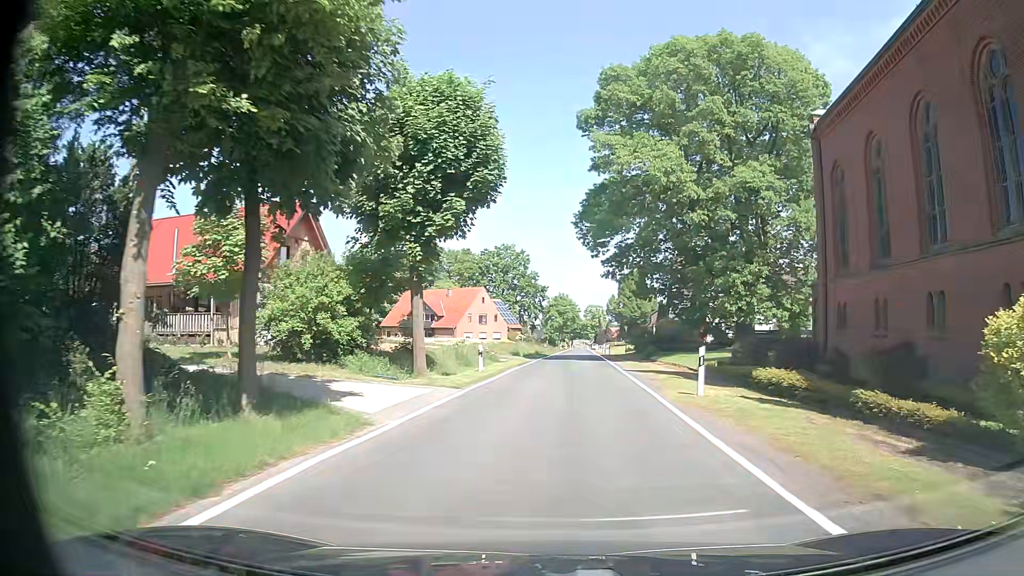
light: Day
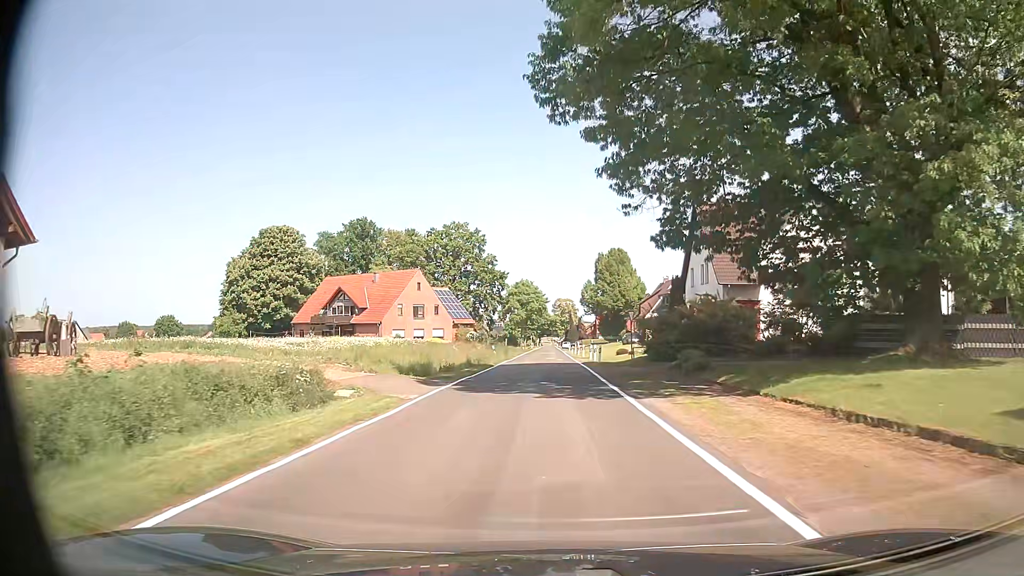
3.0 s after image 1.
(+0.9, +29.1) m; +1°
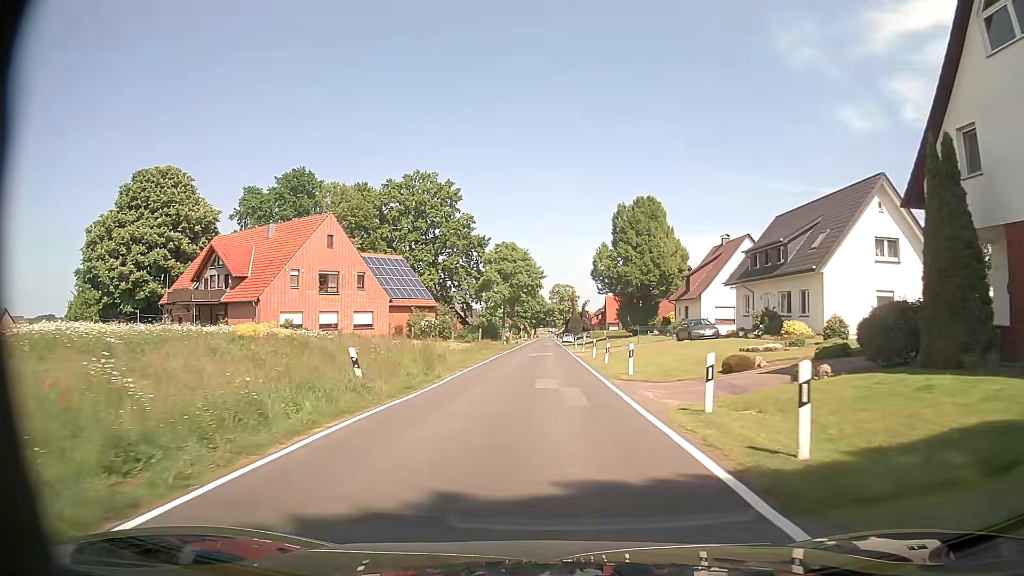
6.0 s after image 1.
(+0.5, +35.0) m; +1°
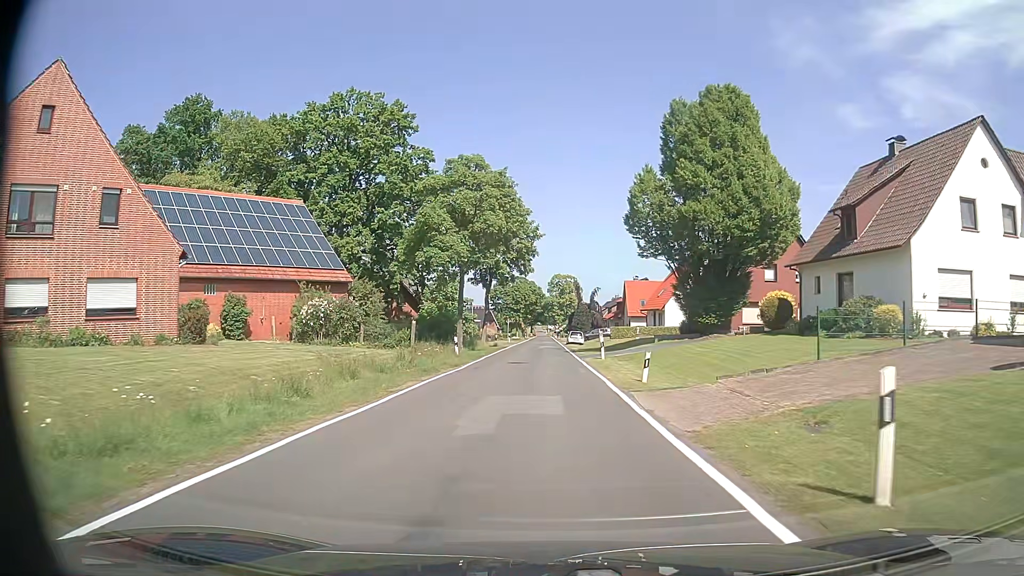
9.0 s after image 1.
(0.0, +33.3) m; +1°
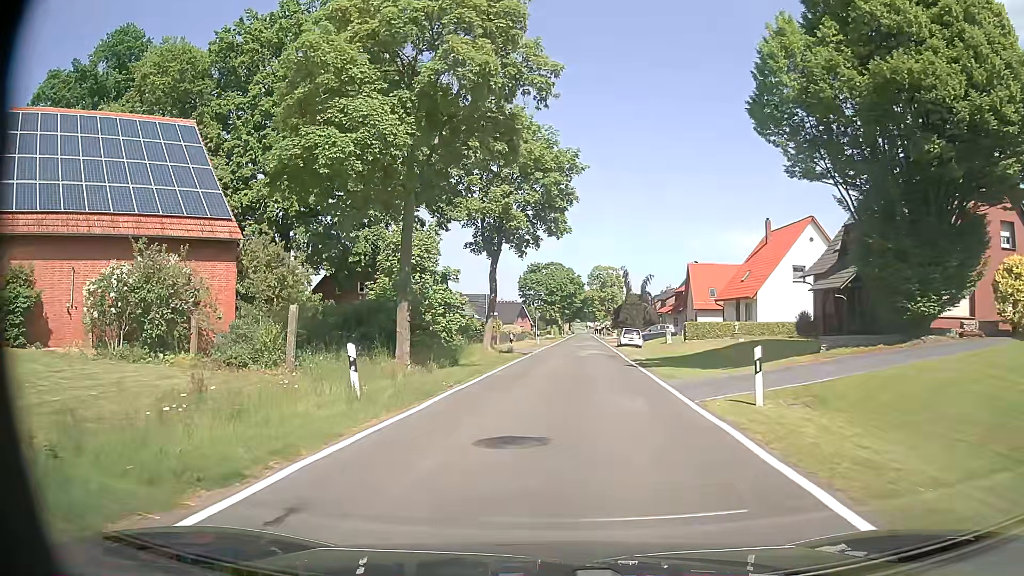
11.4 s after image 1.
(-0.5, +20.1) m; -4°
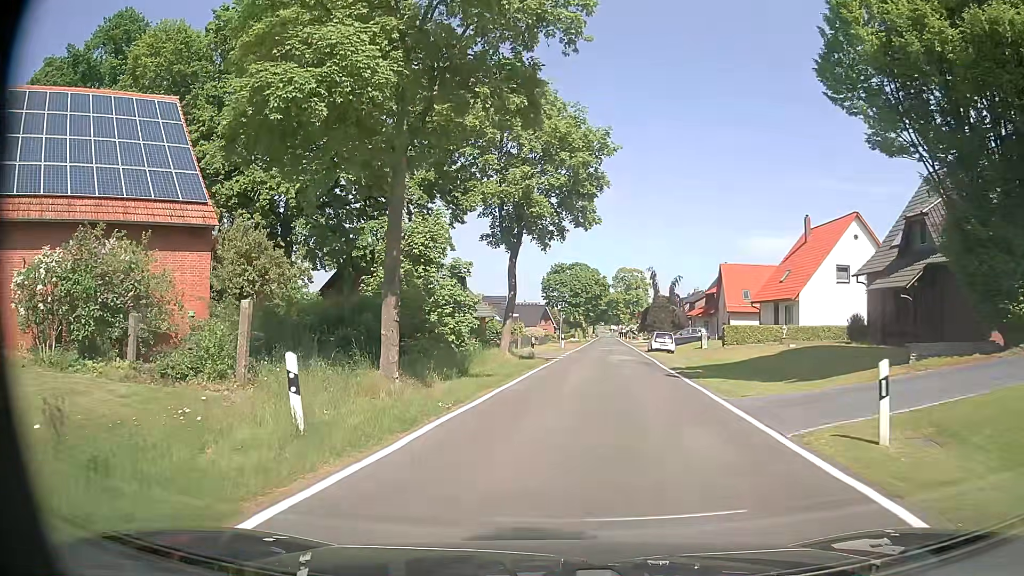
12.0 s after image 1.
(0.0, +3.7) m; -1°
